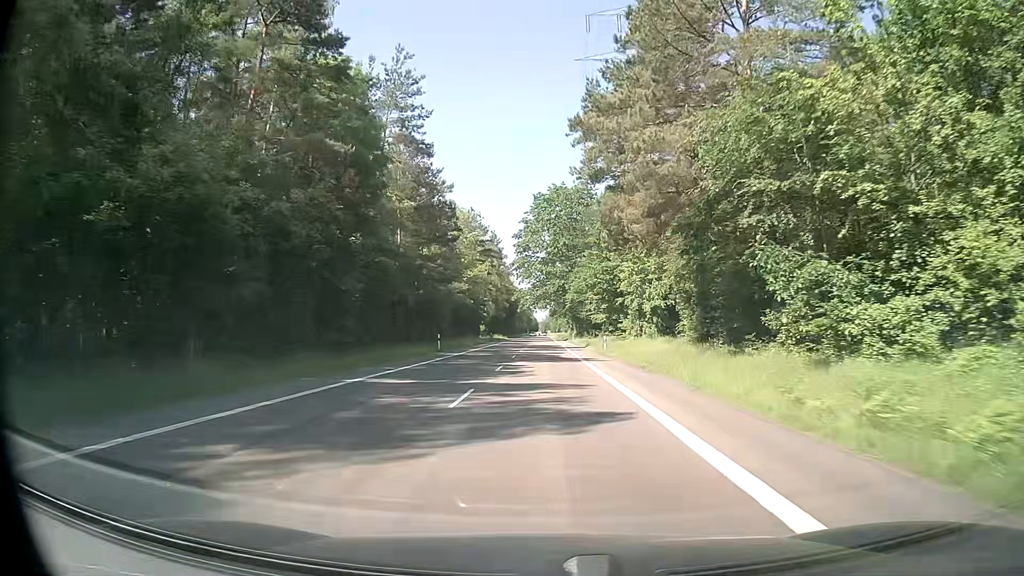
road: secondary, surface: asphalt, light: Day
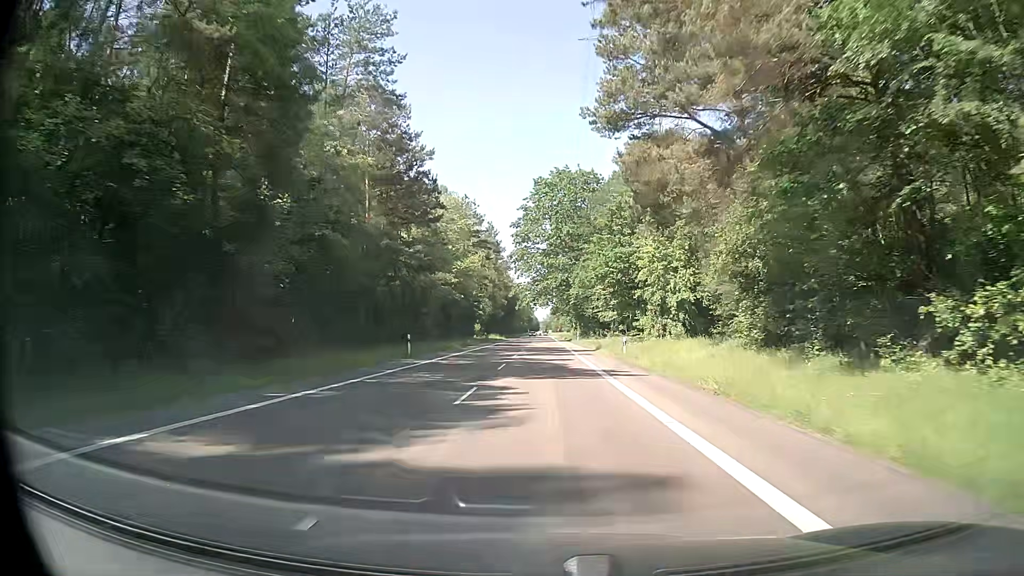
(-0.1, +10.9) m; -1°
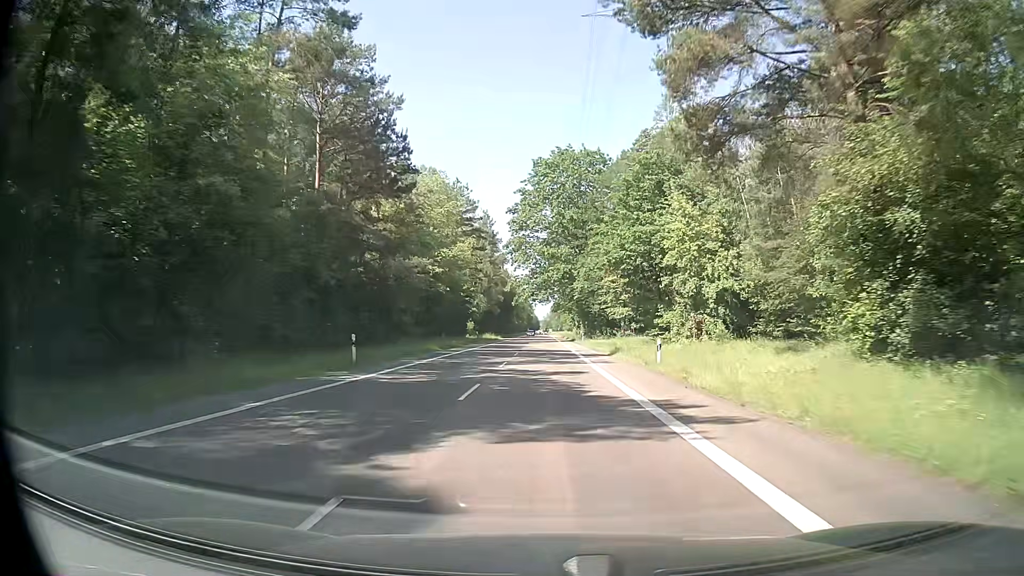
(+0.1, +10.8) m; +1°
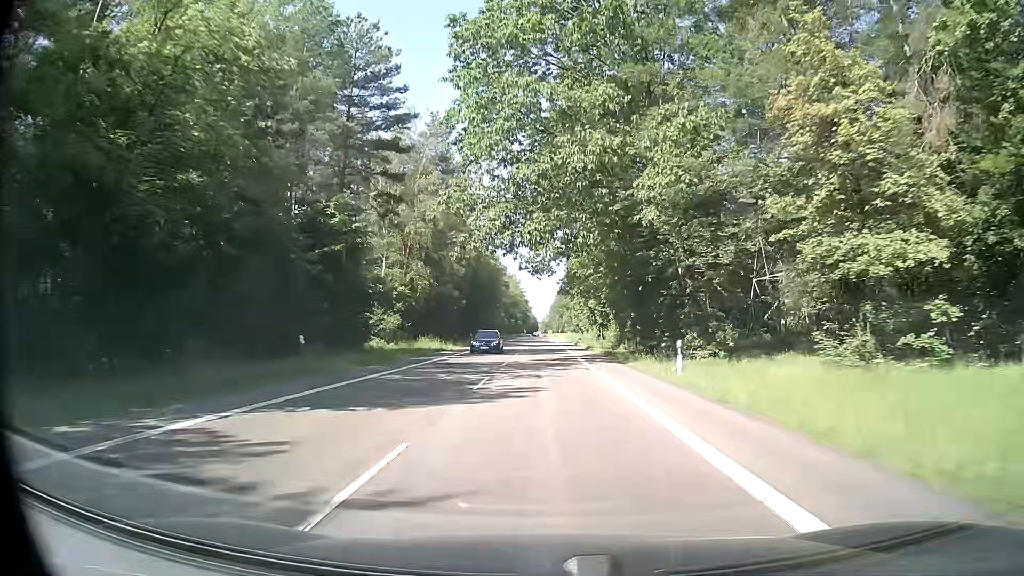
(0.0, +54.3) m; 0°
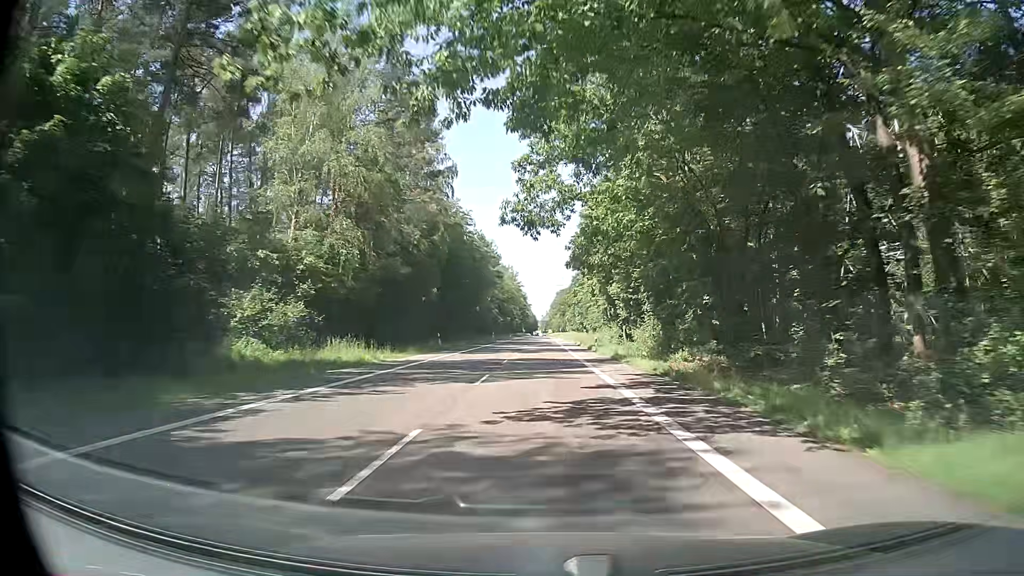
(-0.1, +21.8) m; 0°
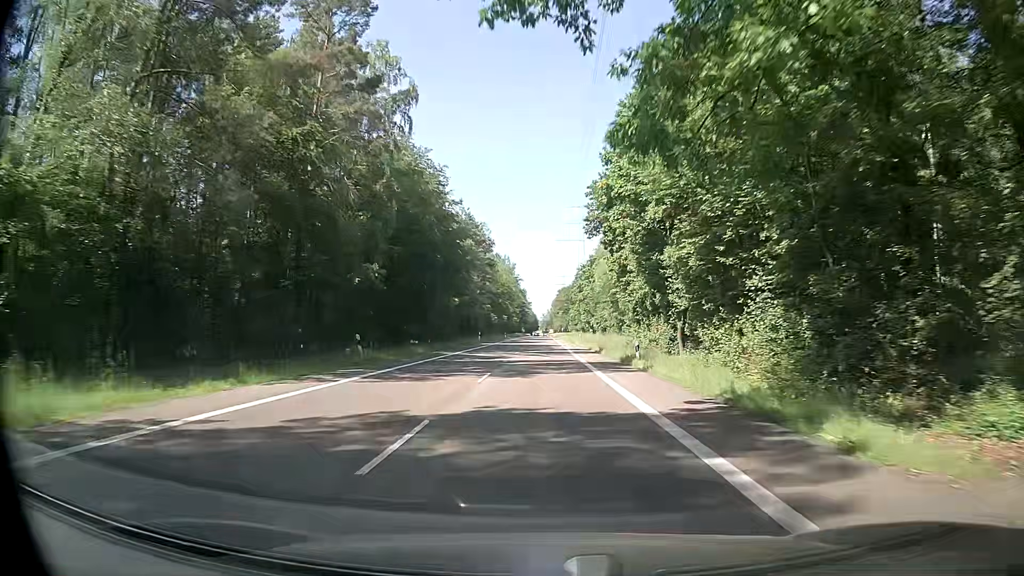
(-0.2, +21.8) m; -1°
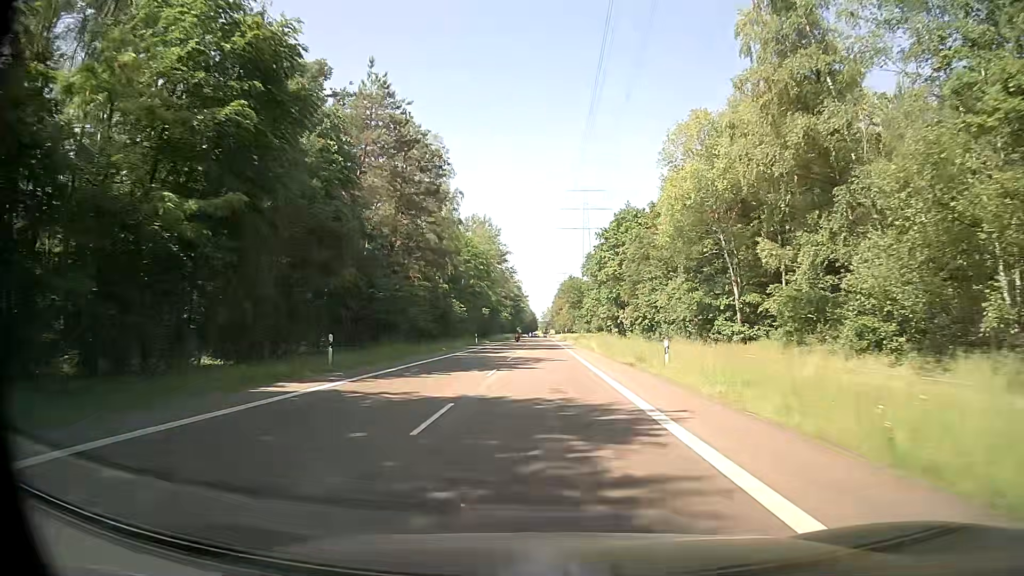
(+0.2, +54.6) m; 0°
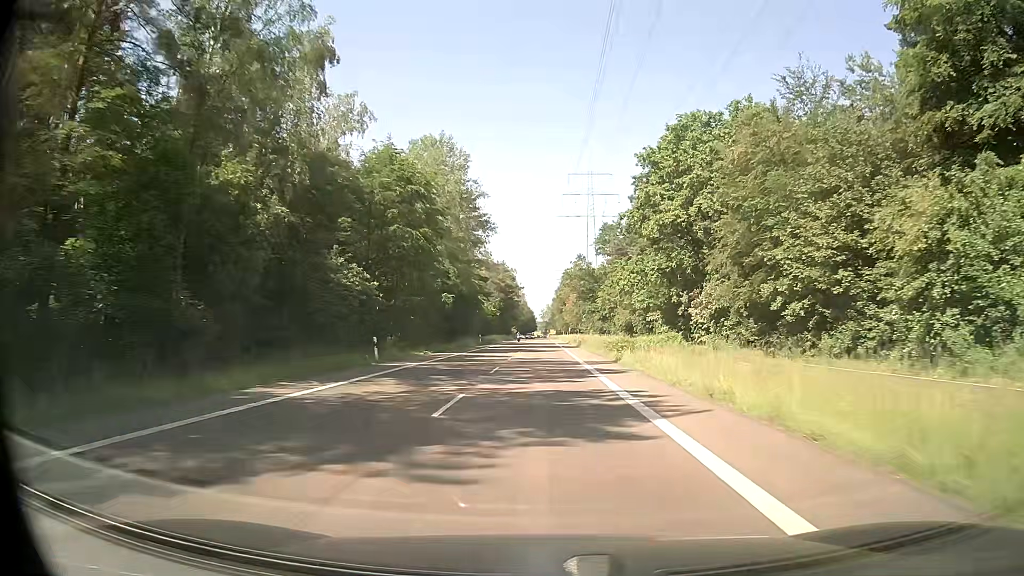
(+0.2, +43.6) m; 0°
(0, +10) (0, +20) (0, +30) (0, +40) (0, +50) (0, +60) (0, +70) (0, +80) (0, +90) (-1, +100) m
